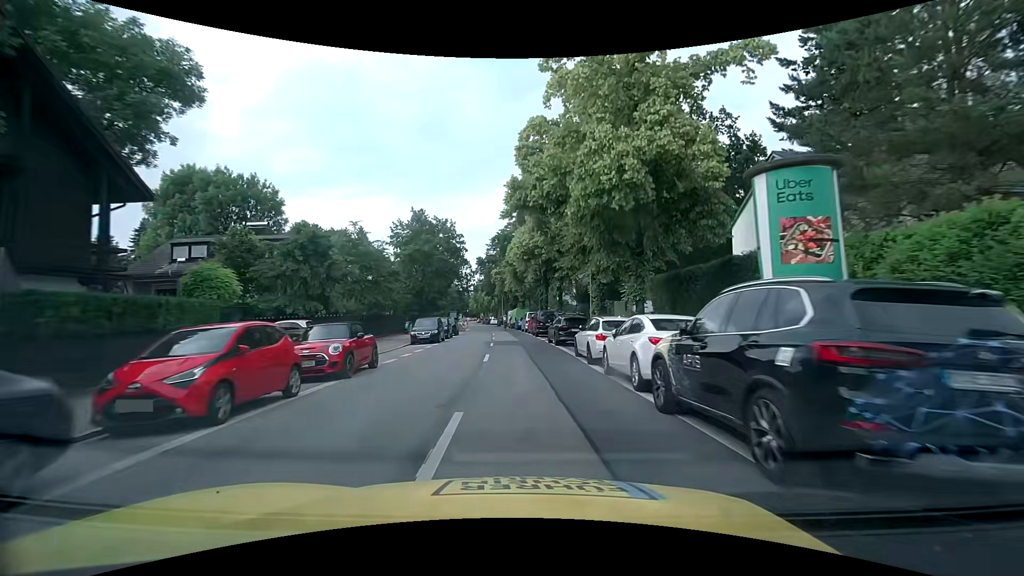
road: secondary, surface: asphalt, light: Day
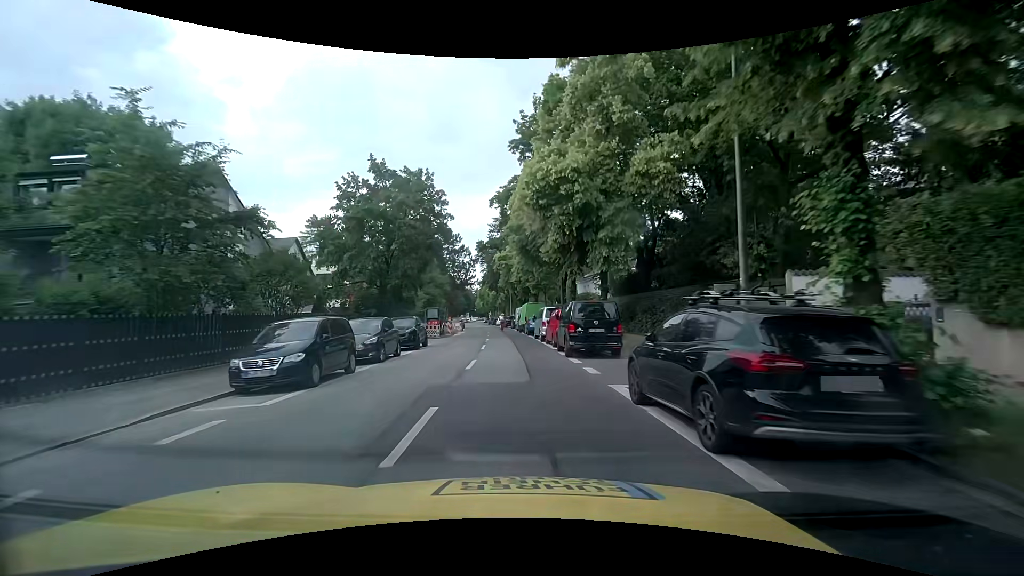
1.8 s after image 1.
(-0.2, +19.5) m; -1°
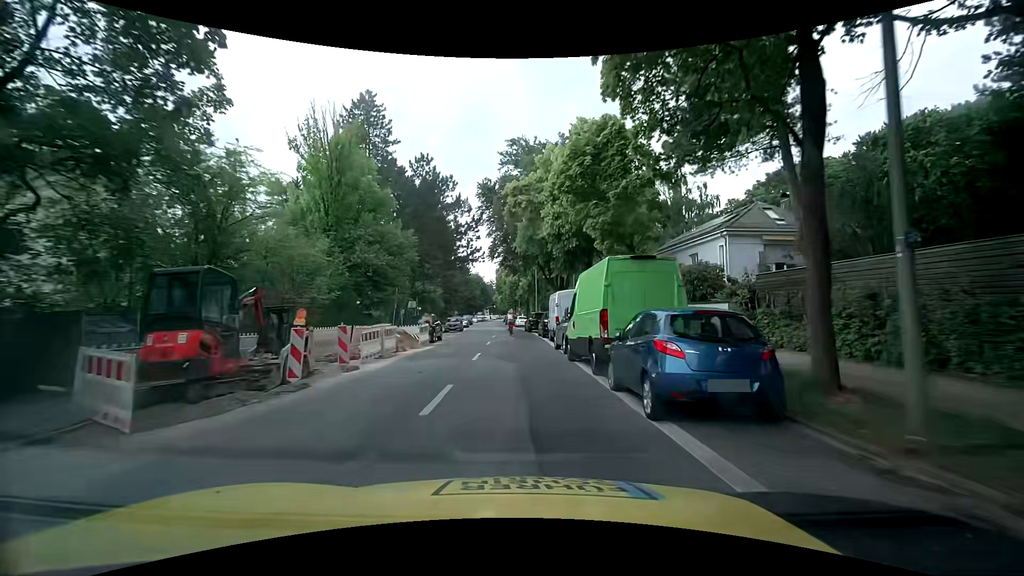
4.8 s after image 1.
(-1.0, +32.0) m; -4°
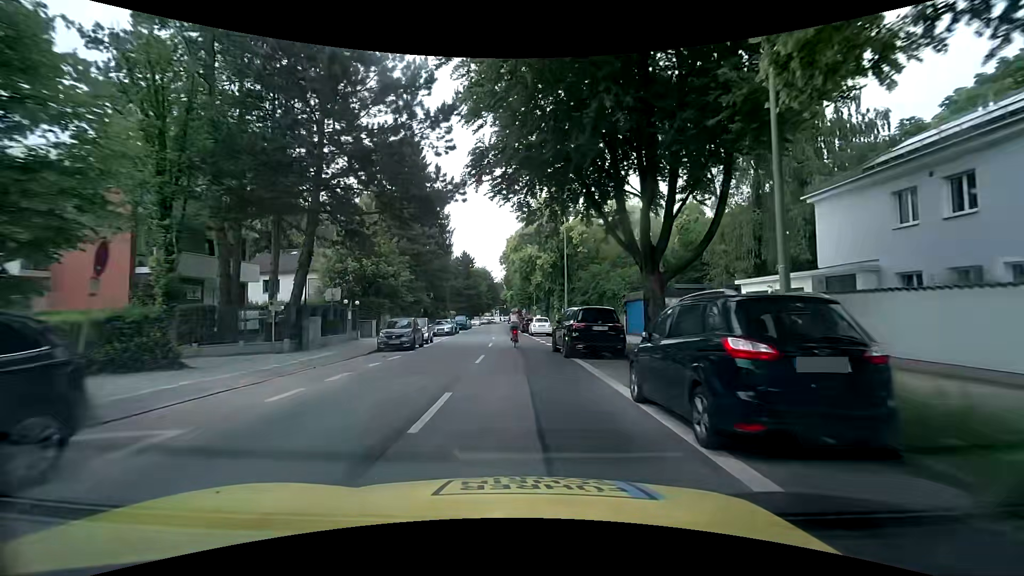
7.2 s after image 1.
(-0.2, +26.9) m; -1°
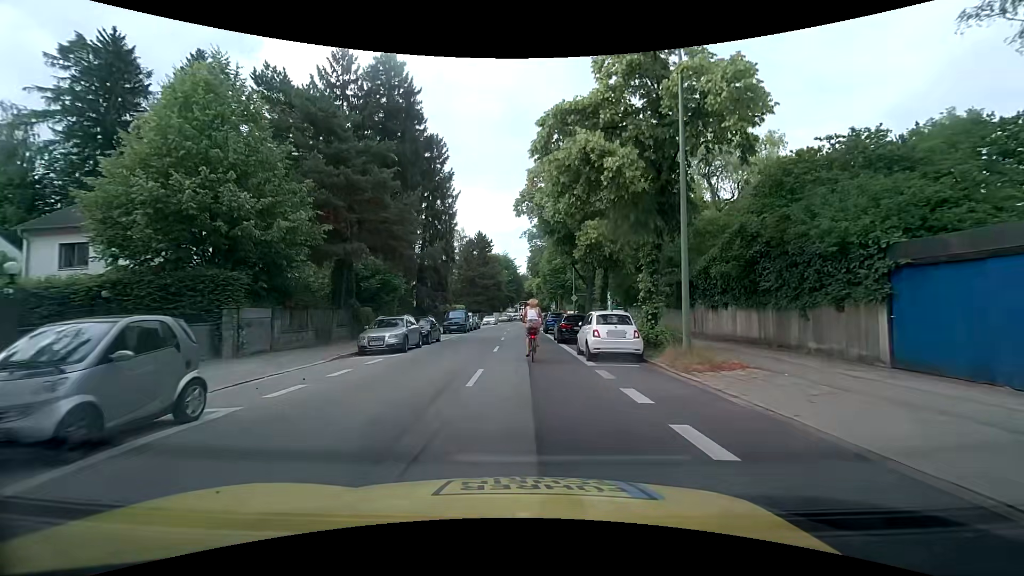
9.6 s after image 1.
(-0.3, +23.4) m; -3°
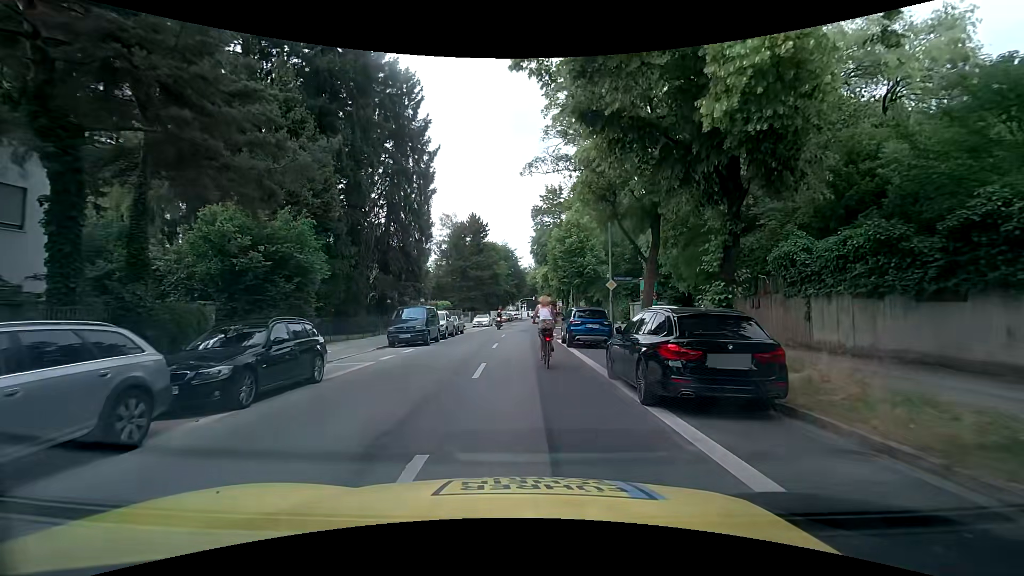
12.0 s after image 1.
(+0.1, +16.4) m; +1°
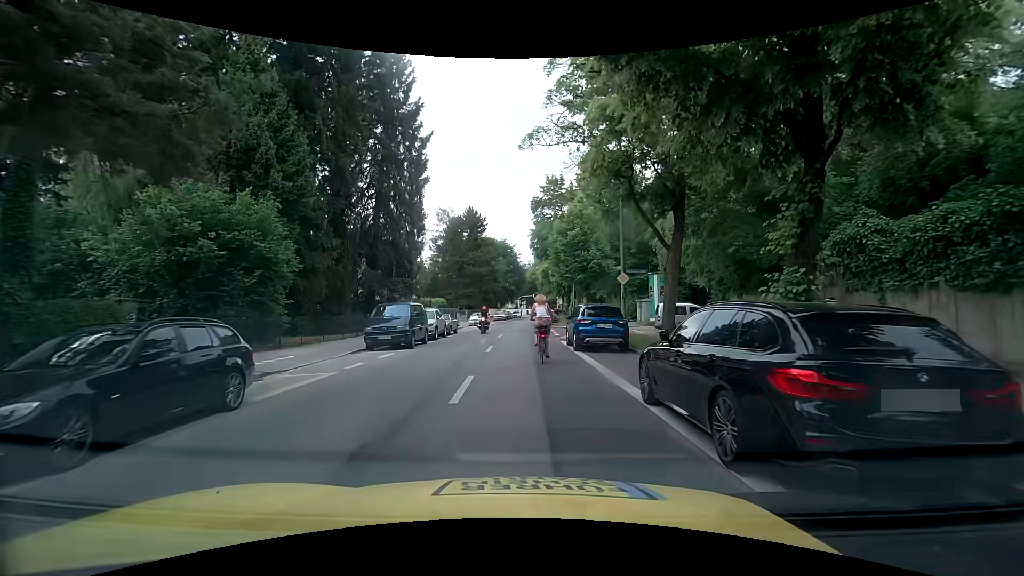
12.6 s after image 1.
(0.0, +3.1) m; 0°
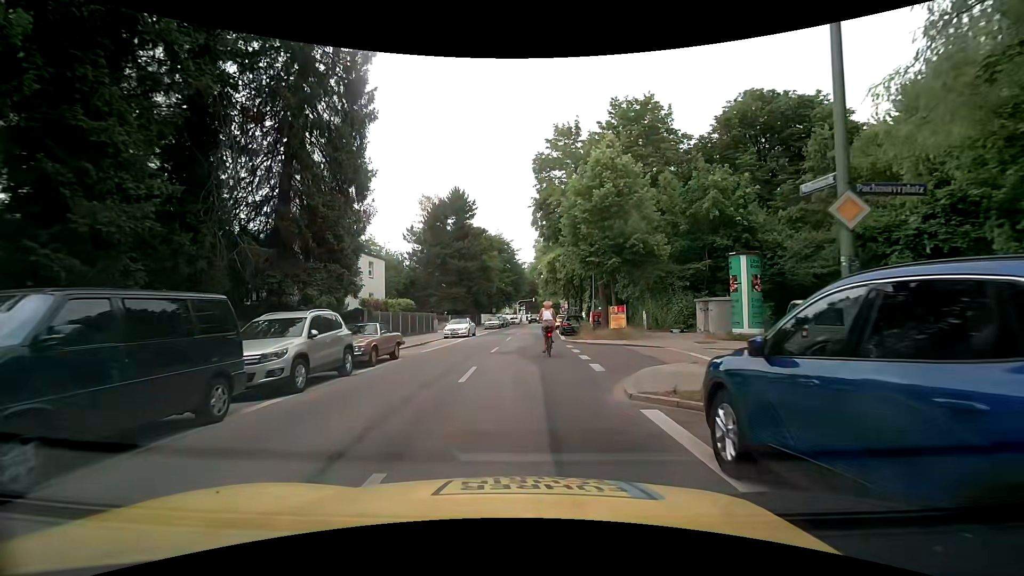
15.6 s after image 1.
(-0.3, +15.8) m; -2°
(0, +10) (0, +20) (+1, +30) (+2, +40) (+2, +50) (+3, +60) (+4, +70) (+4, +80) (+5, +90) (+6, +100) m
